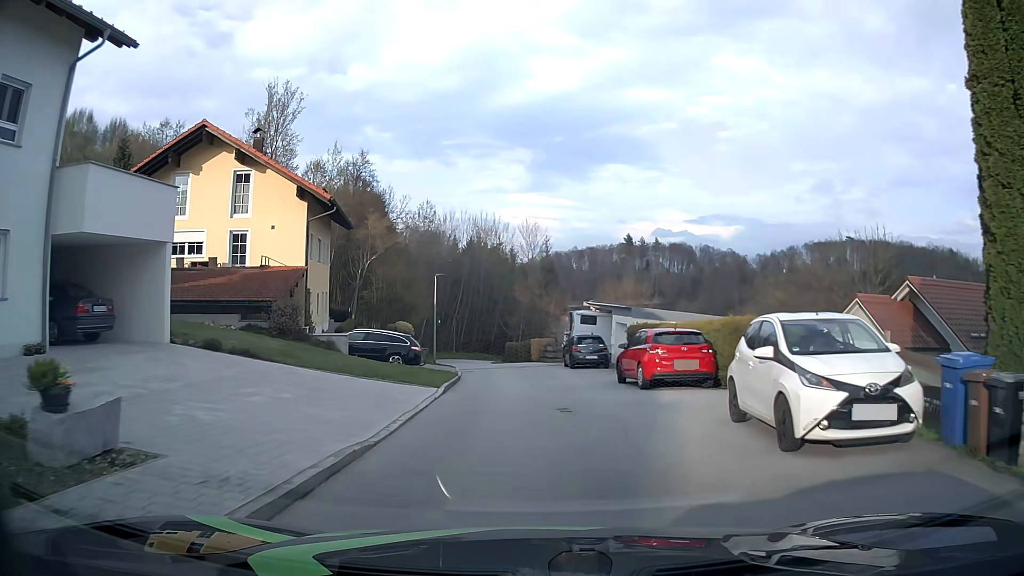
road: residential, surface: asphalt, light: Day
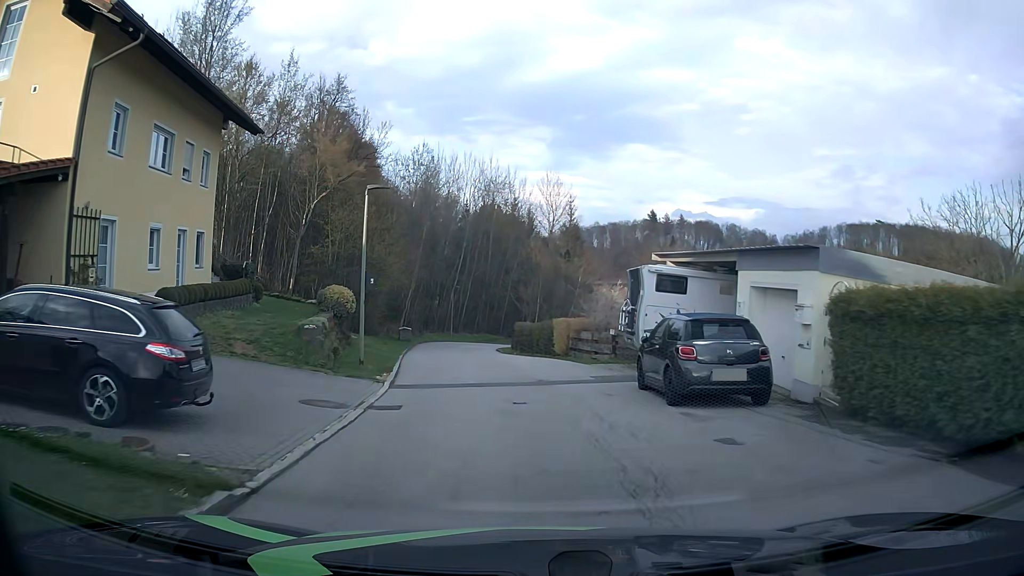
(-0.4, +18.5) m; -2°
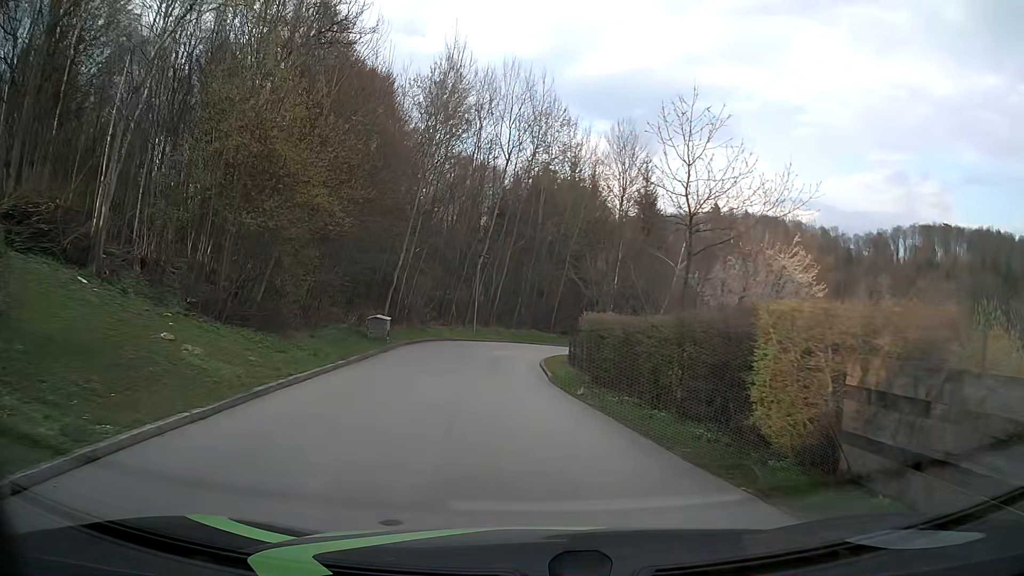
(-0.8, +22.5) m; -5°
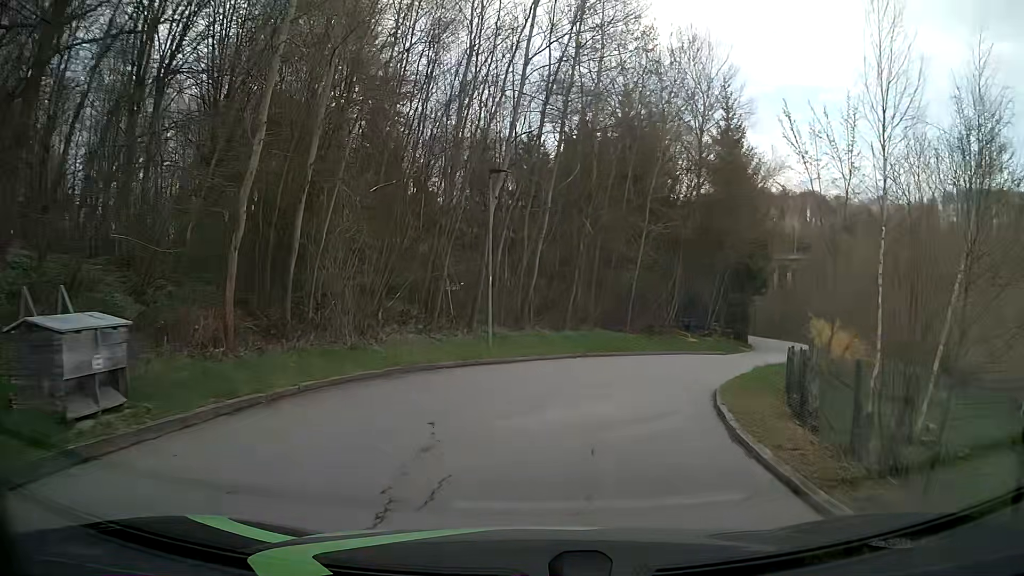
(-1.0, +22.5) m; -2°
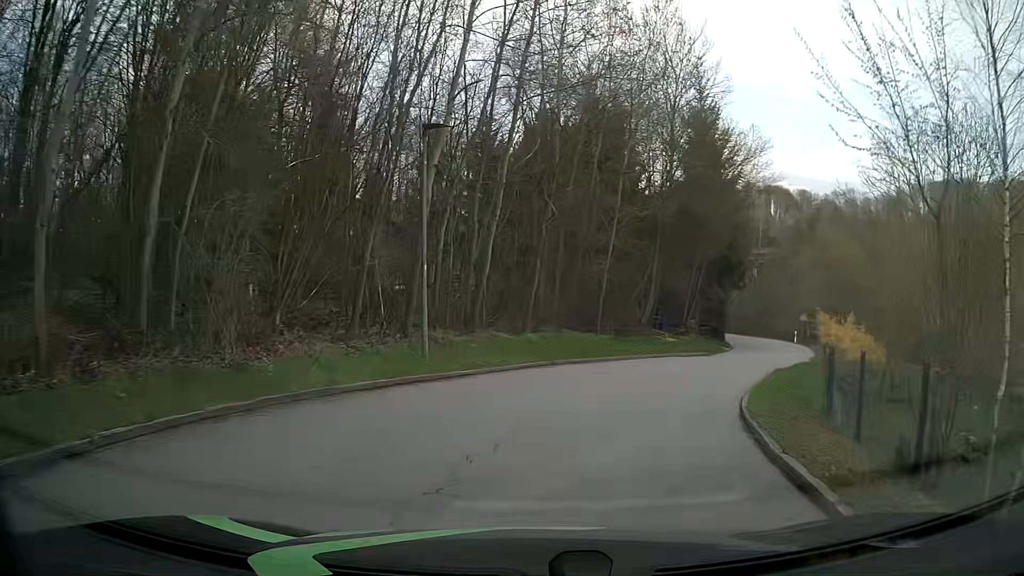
(+0.1, +4.4) m; +3°
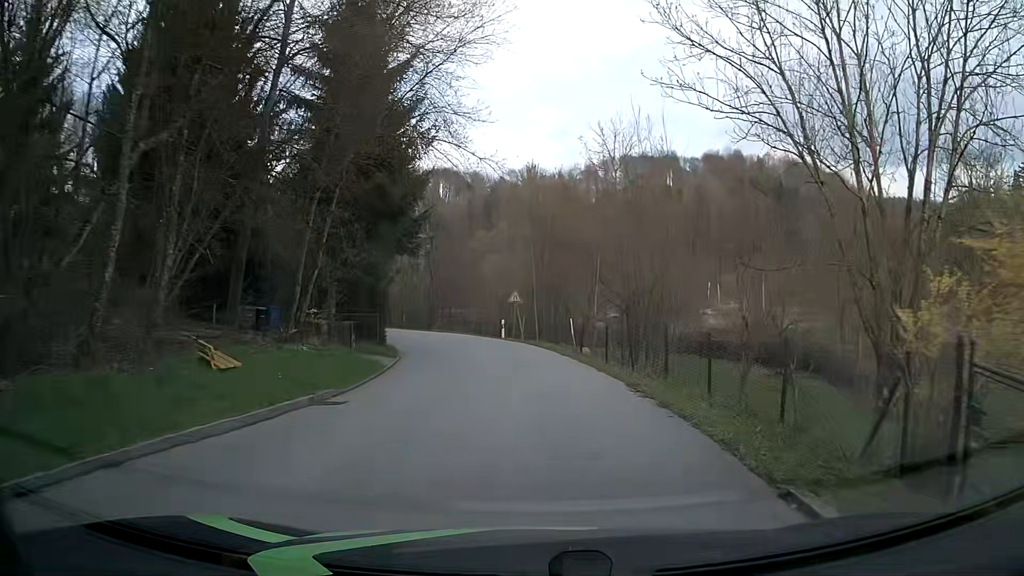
(+5.4, +21.2) m; +29°
